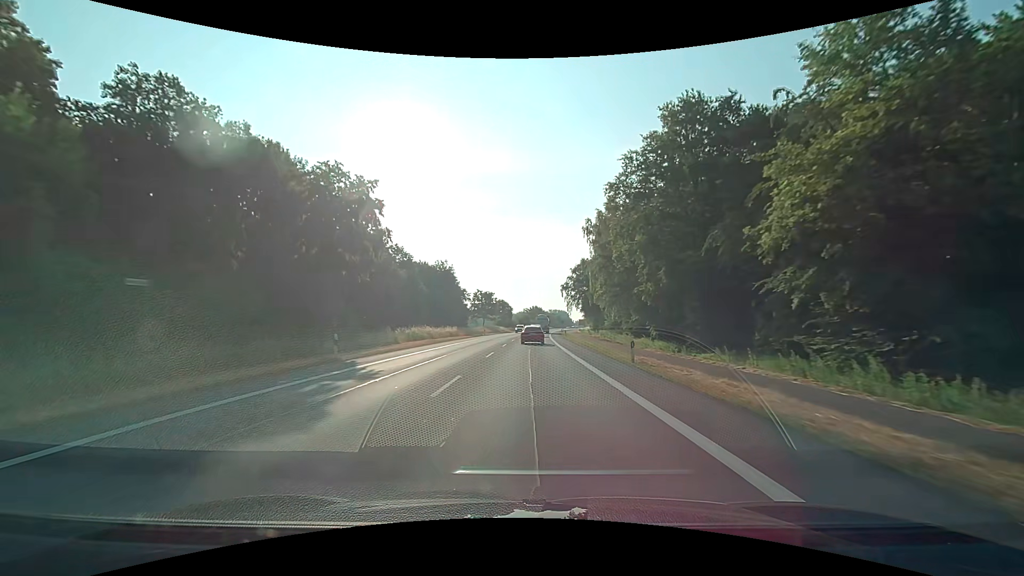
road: primary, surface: asphalt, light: Day
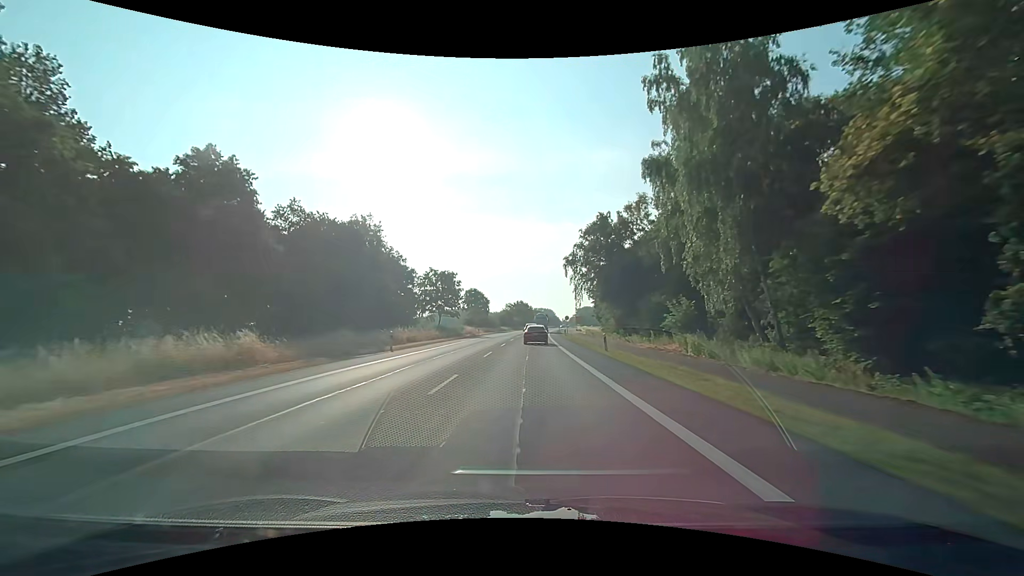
(+0.7, +47.8) m; +1°
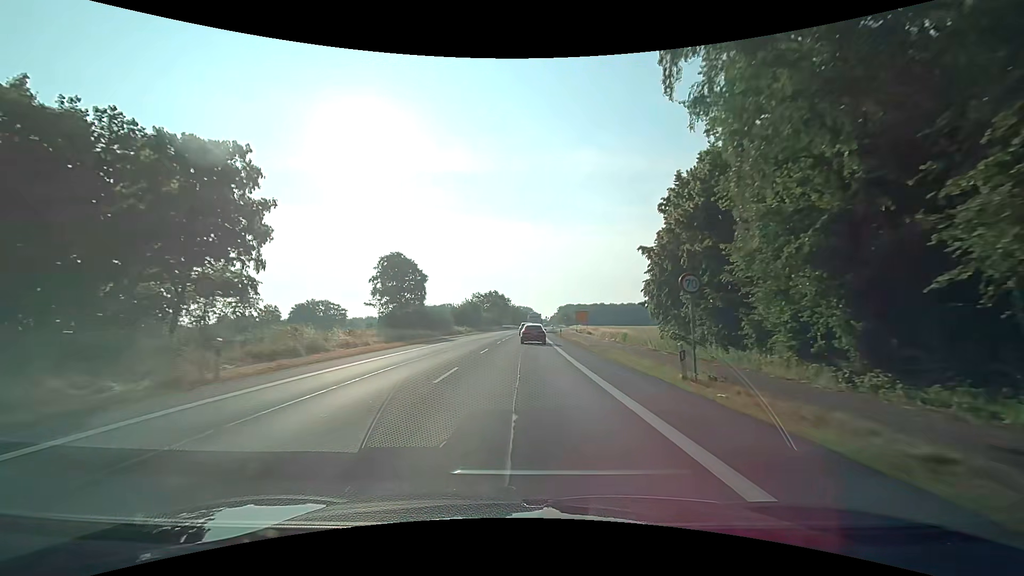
(+1.4, +58.1) m; +3°
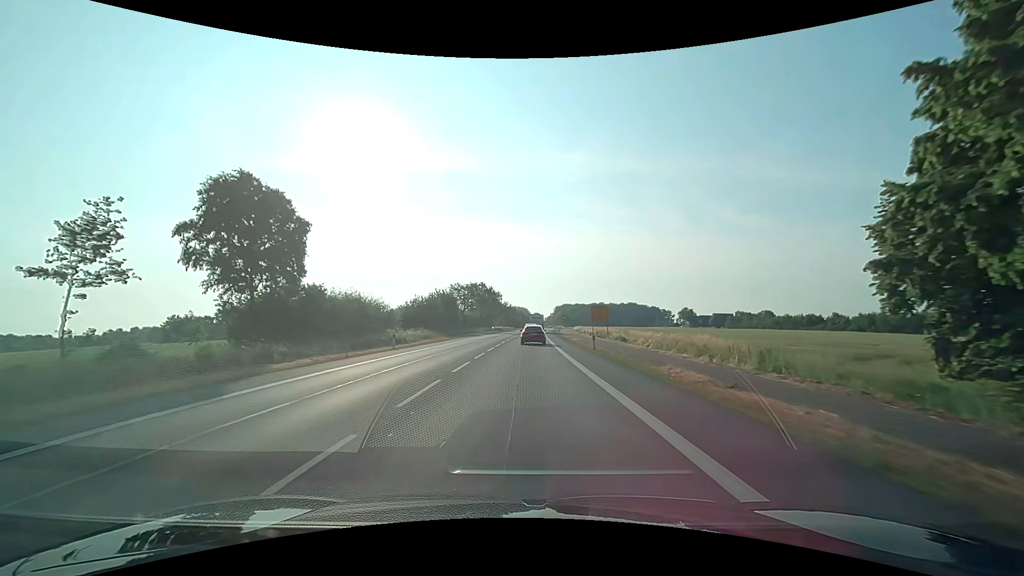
(+0.2, +33.4) m; +1°
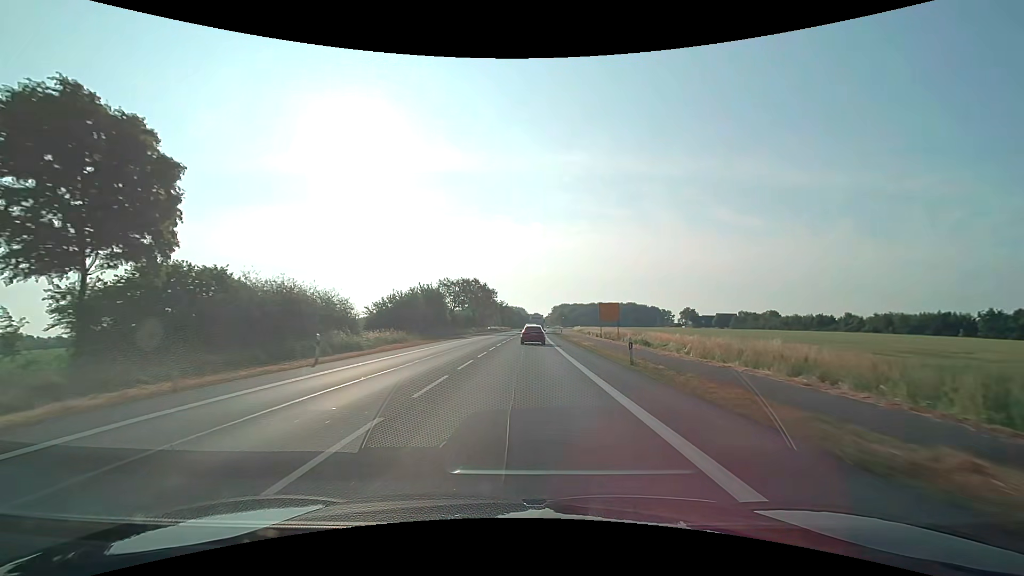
(0.0, +11.0) m; 0°
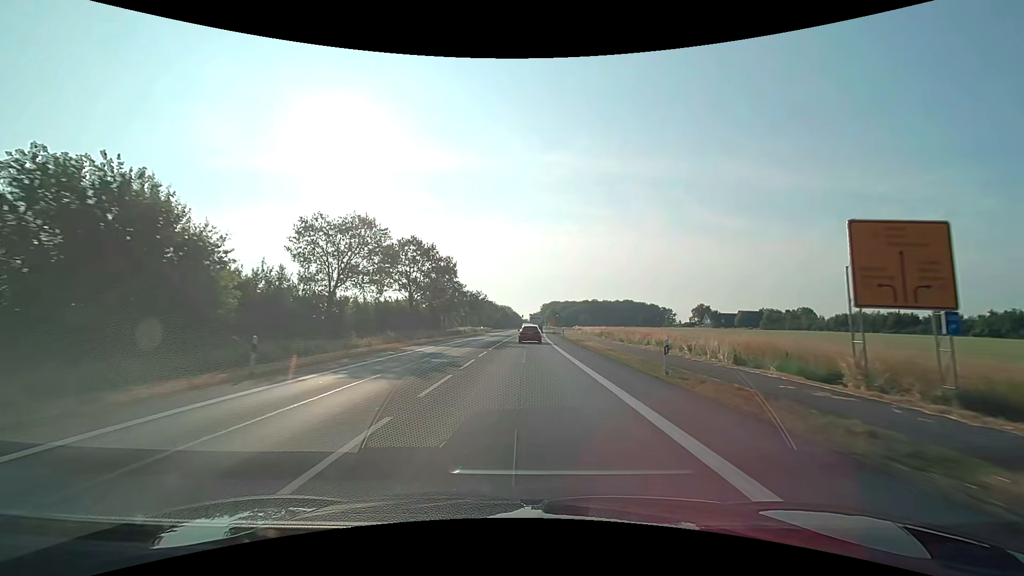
(+0.7, +54.3) m; +2°
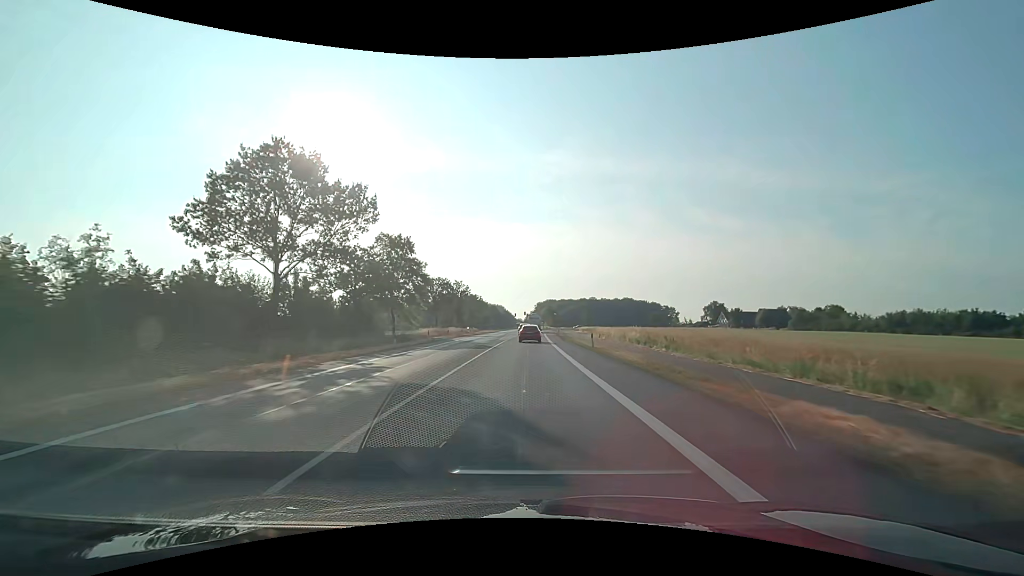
(+0.2, +32.4) m; +1°
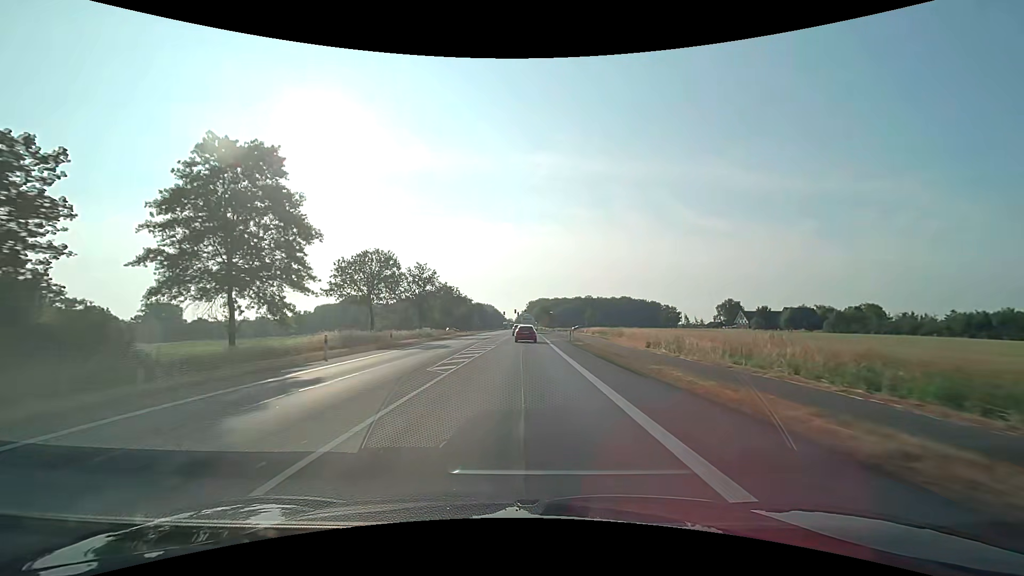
(+0.3, +32.3) m; +1°
(0, +10) (0, +20) (0, +30) (0, +40) (0, +50) (0, +60) (0, +70) (0, +80) (0, +90) (+1, +100) m
